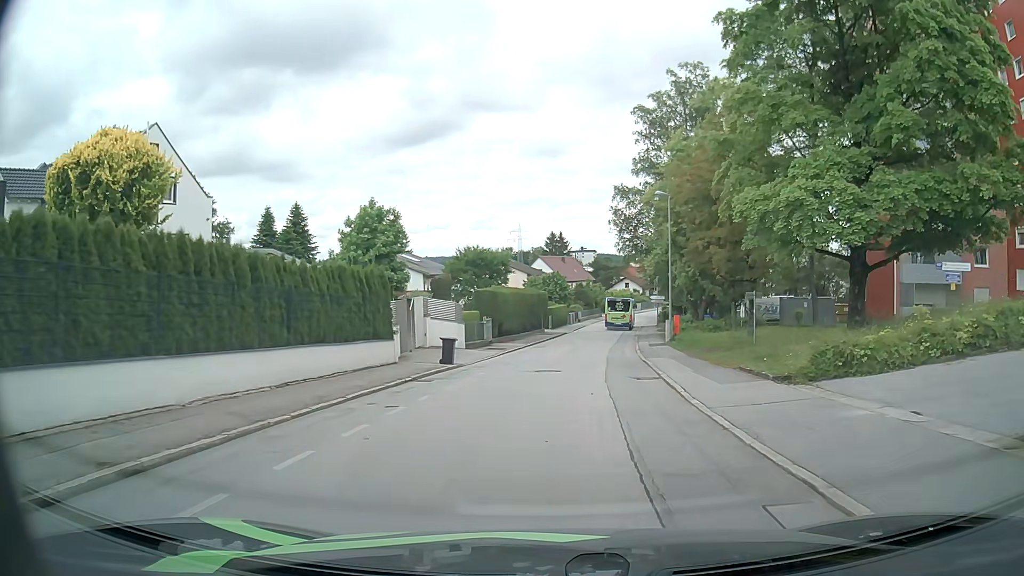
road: residential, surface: asphalt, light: Day
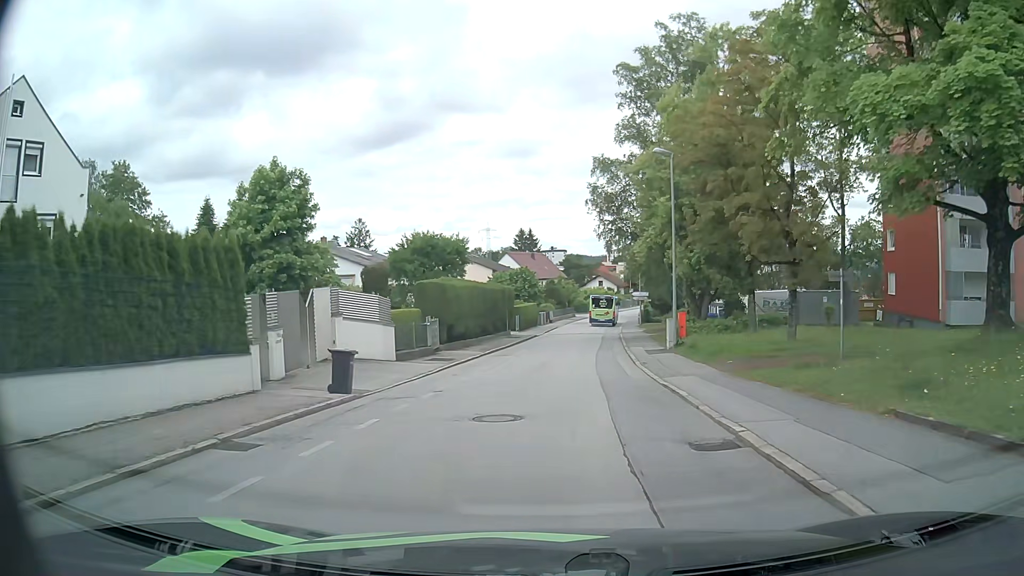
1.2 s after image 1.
(+0.2, +9.1) m; +2°
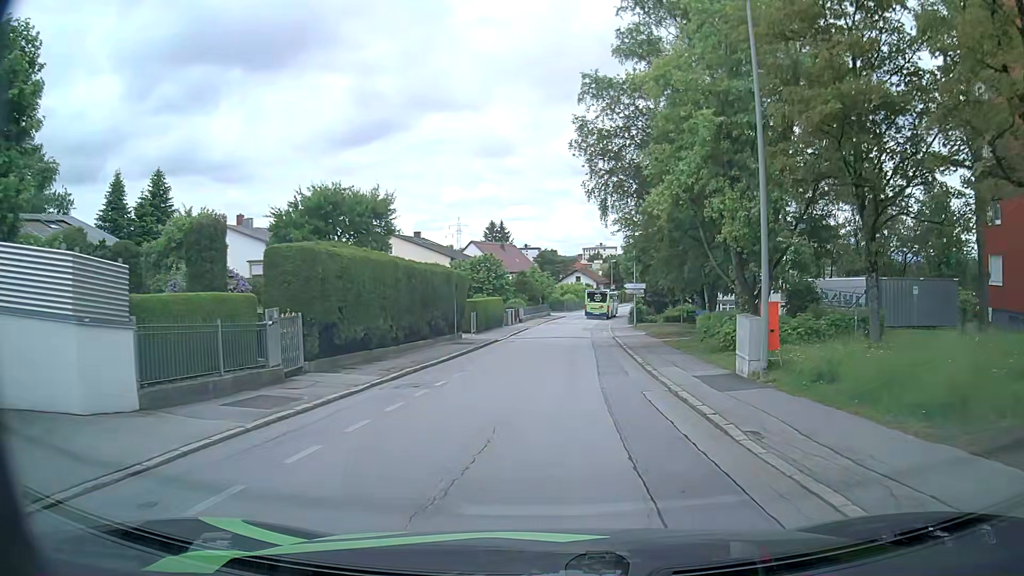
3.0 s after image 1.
(+0.3, +14.3) m; +3°
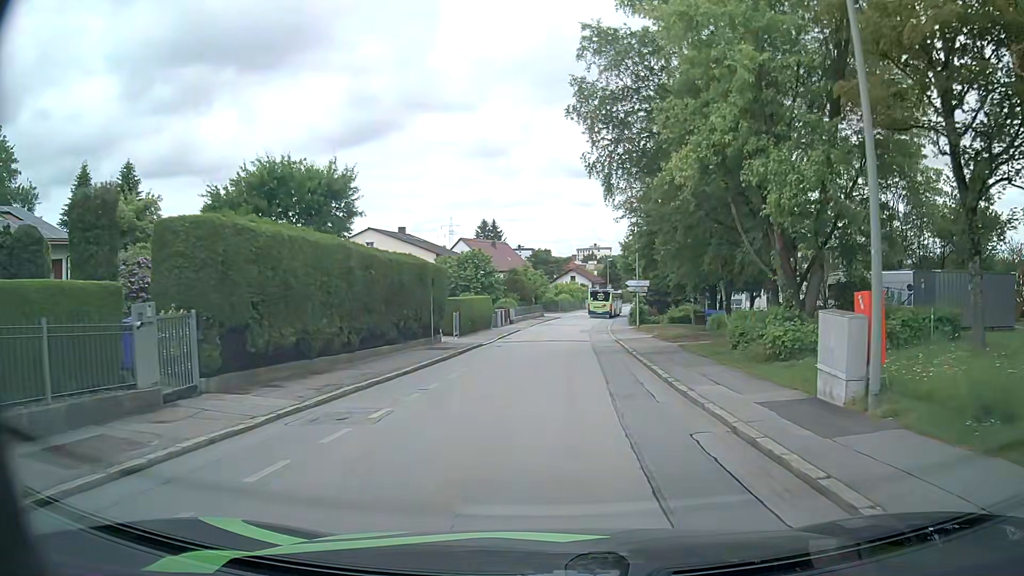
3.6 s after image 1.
(0.0, +5.0) m; +1°
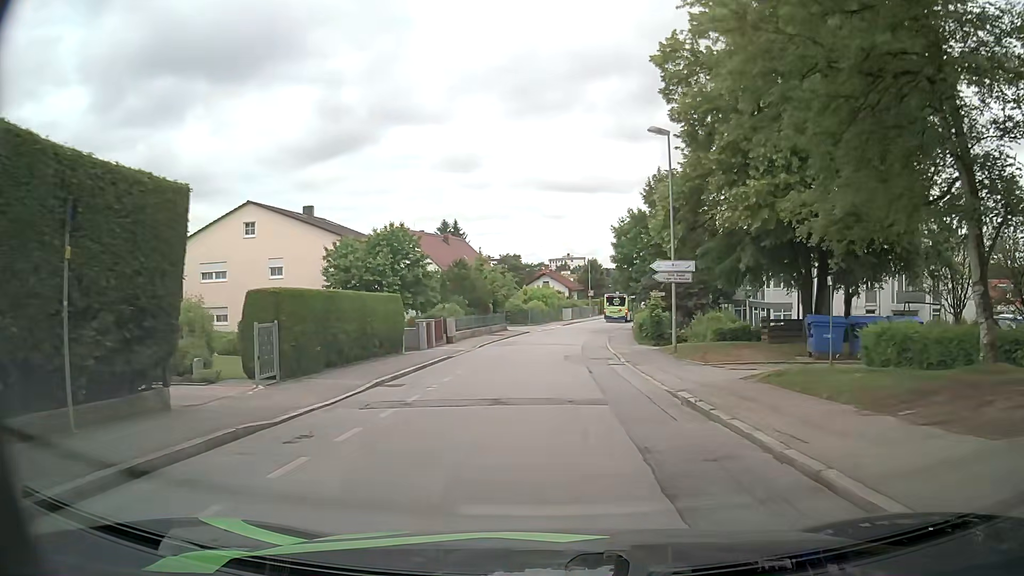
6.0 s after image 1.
(+0.4, +21.6) m; +2°
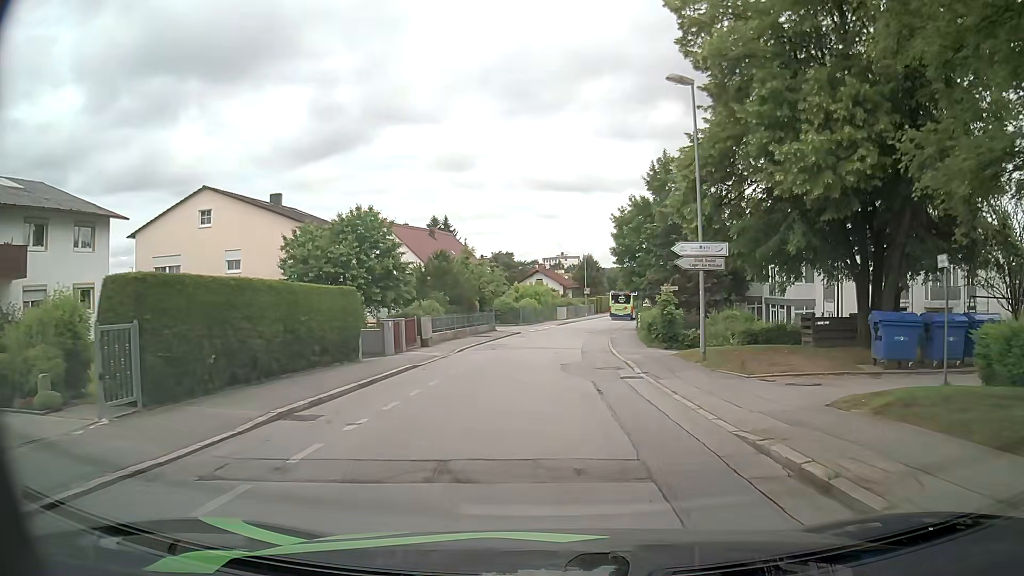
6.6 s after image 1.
(0.0, +5.3) m; 0°
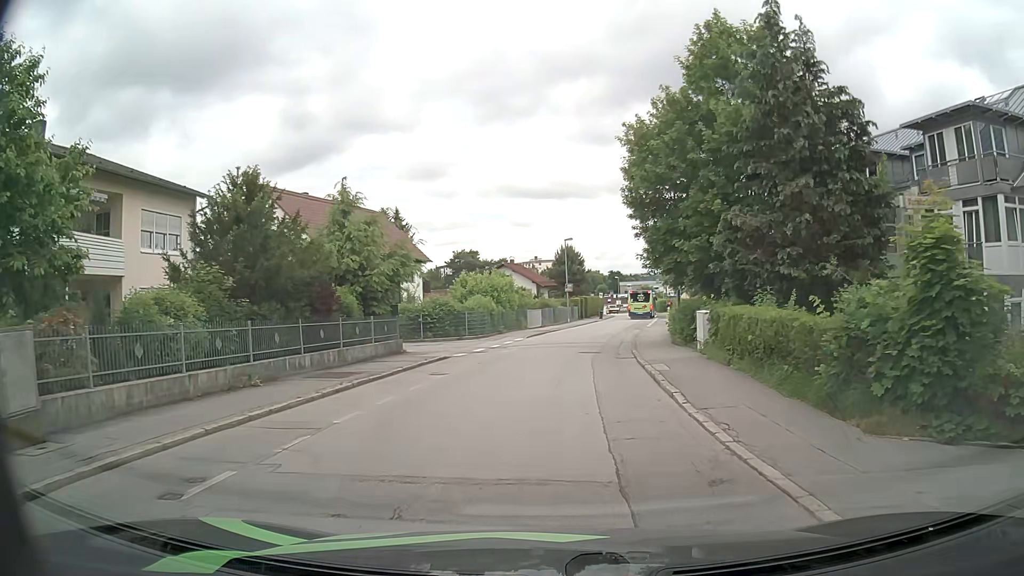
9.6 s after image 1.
(+0.7, +23.2) m; +2°
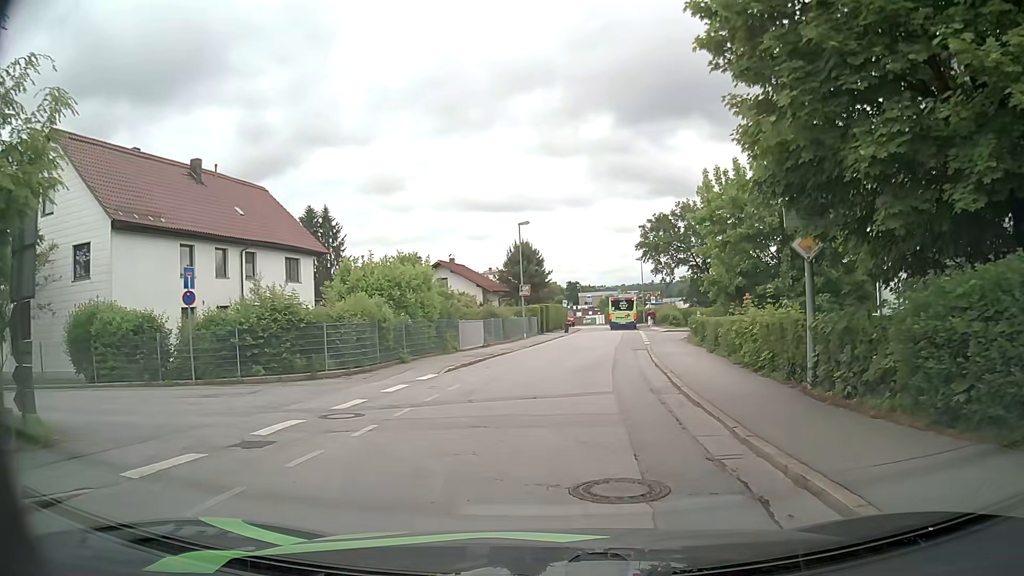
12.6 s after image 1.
(+0.5, +17.9) m; +5°
(0, +10) (+1, +20) (+2, +30) (+4, +40) (+5, +50) (+6, +60) (+6, +70) (+7, +80) (+7, +90) (+7, +100) m
